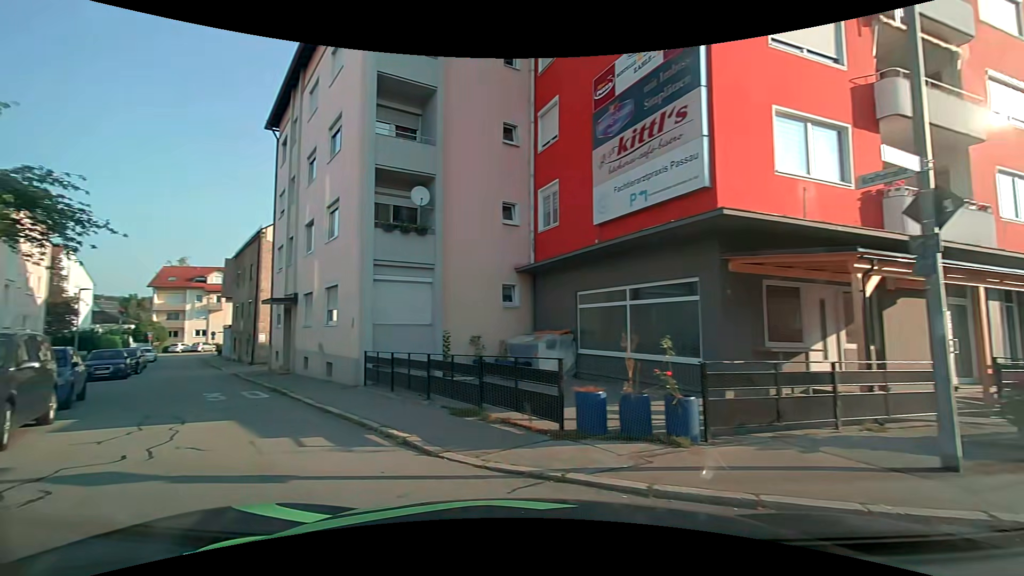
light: Day
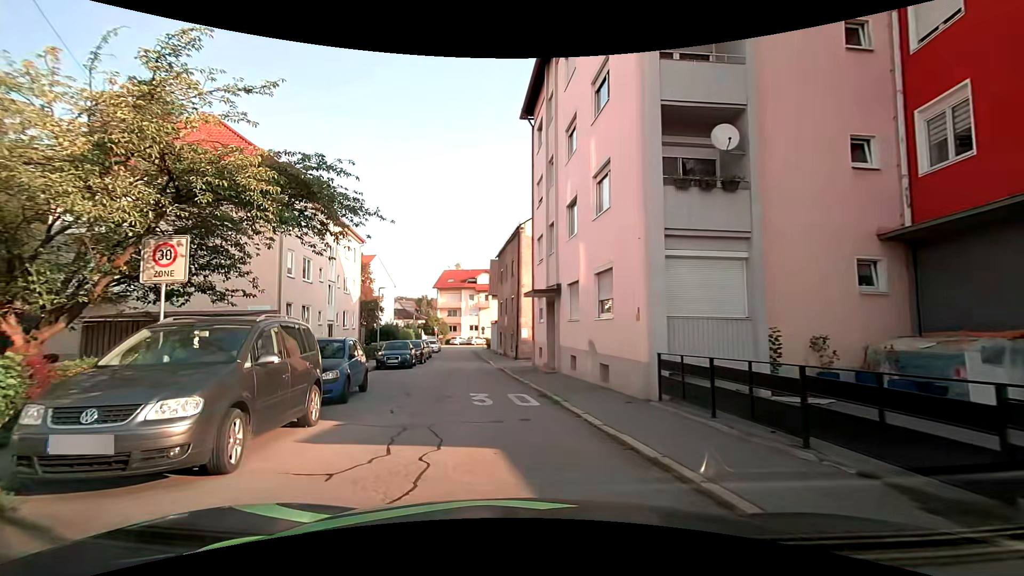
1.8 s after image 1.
(-1.1, +3.8) m; -27°
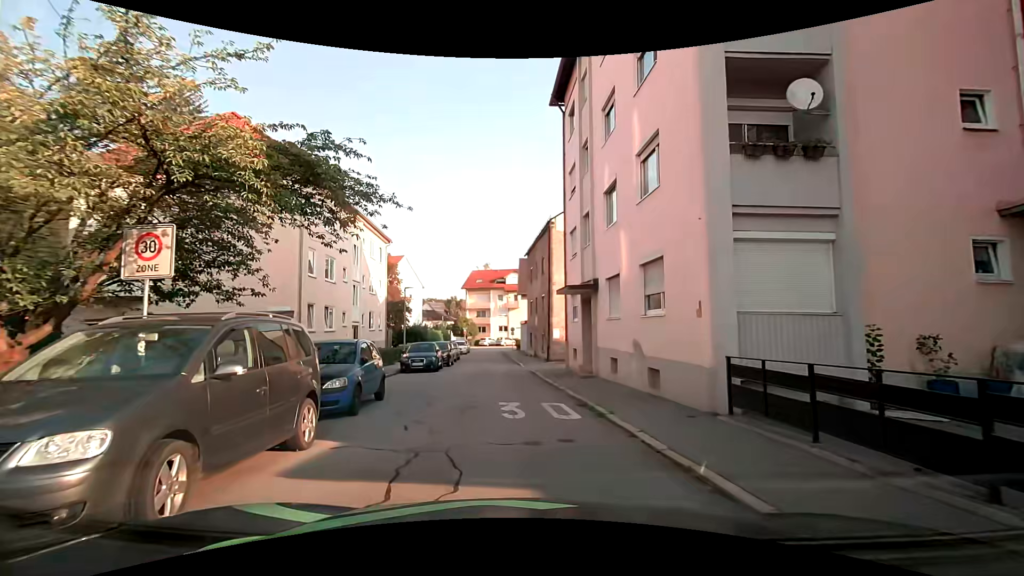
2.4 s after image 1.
(-0.1, +1.6) m; -6°
